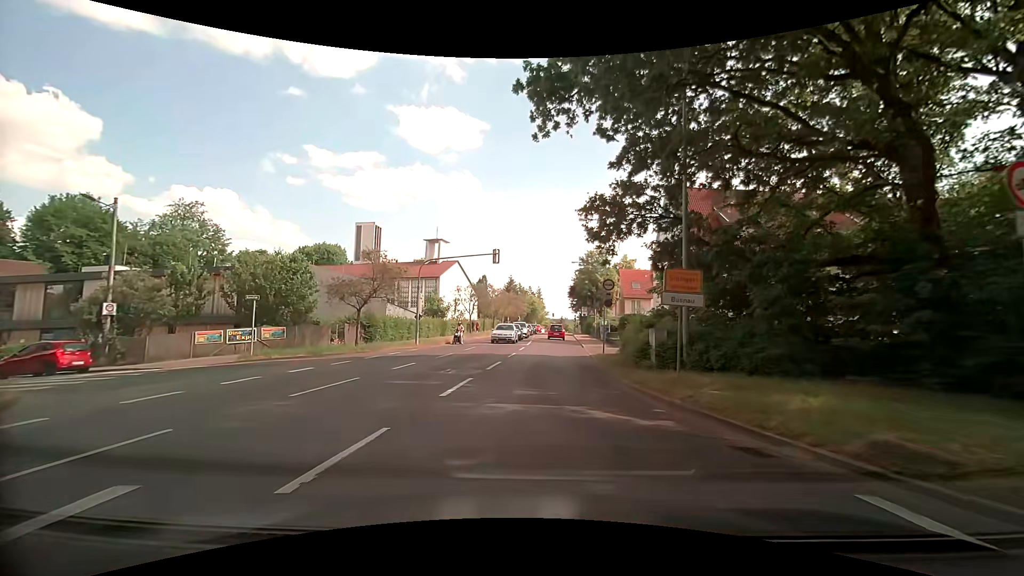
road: tertiary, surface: asphalt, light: Day
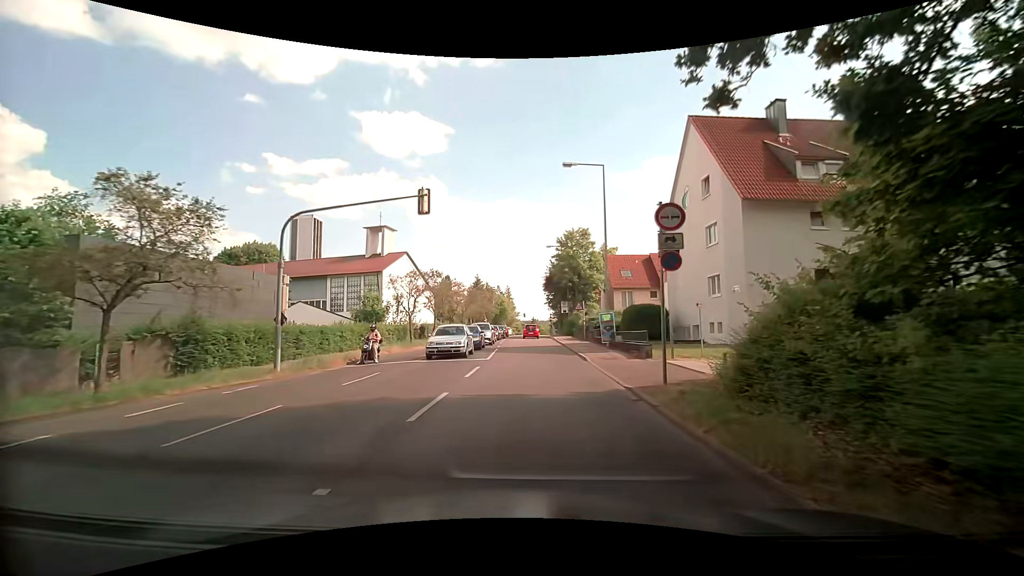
(+0.3, +14.9) m; +2°
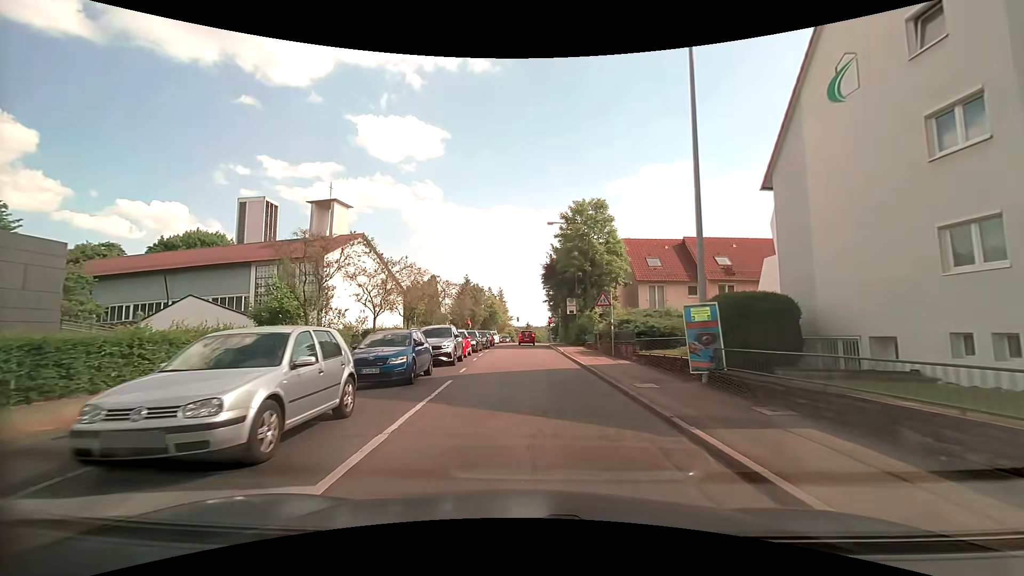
(+0.4, +15.8) m; +1°
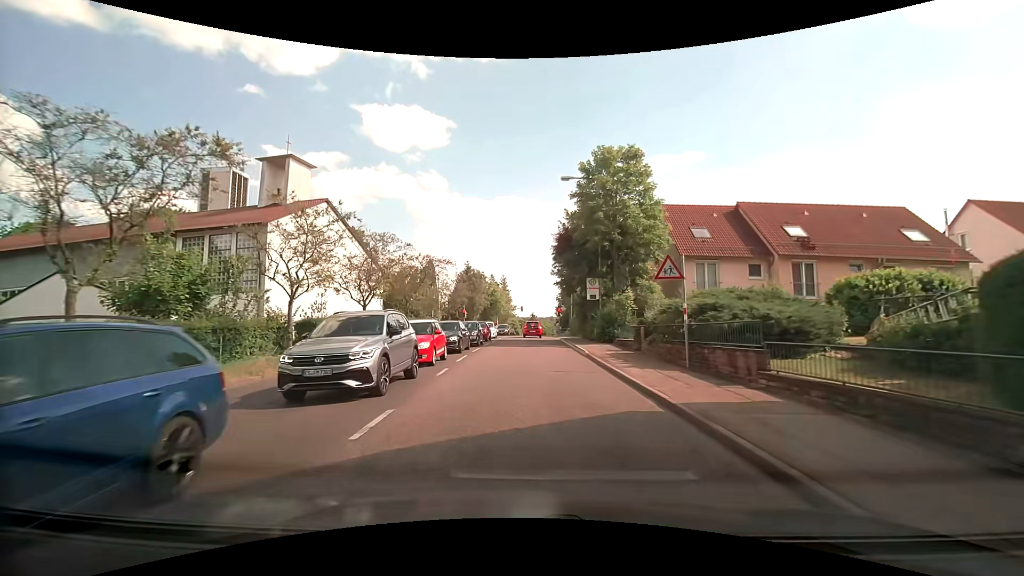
(0.0, +10.5) m; 0°
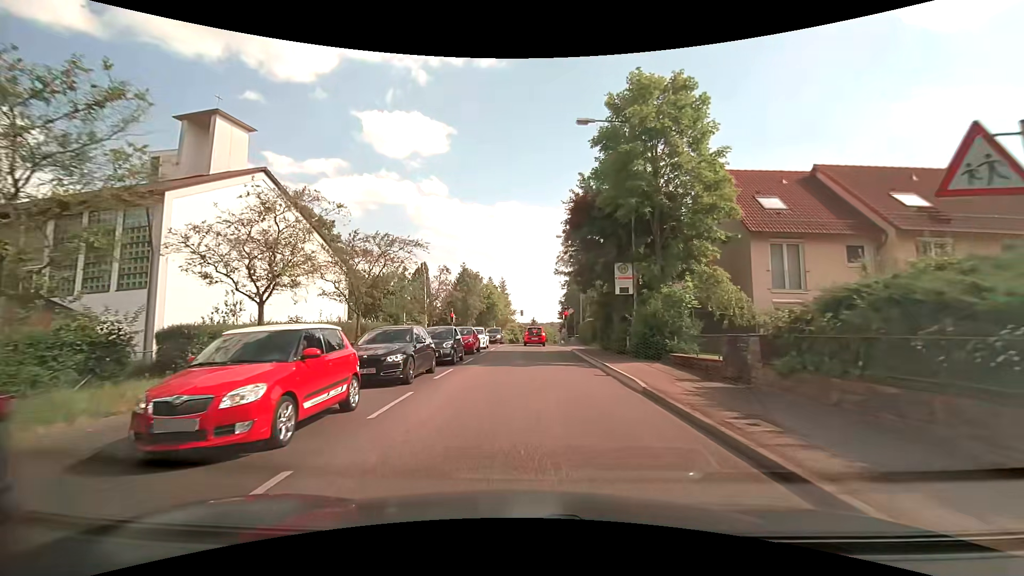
(0.0, +9.7) m; 0°
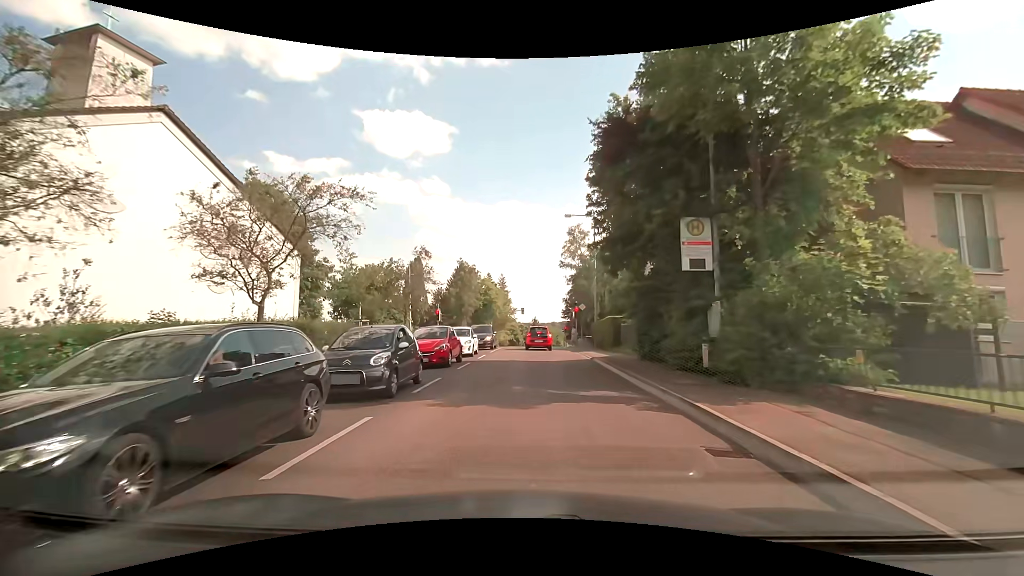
(-0.1, +8.7) m; 0°
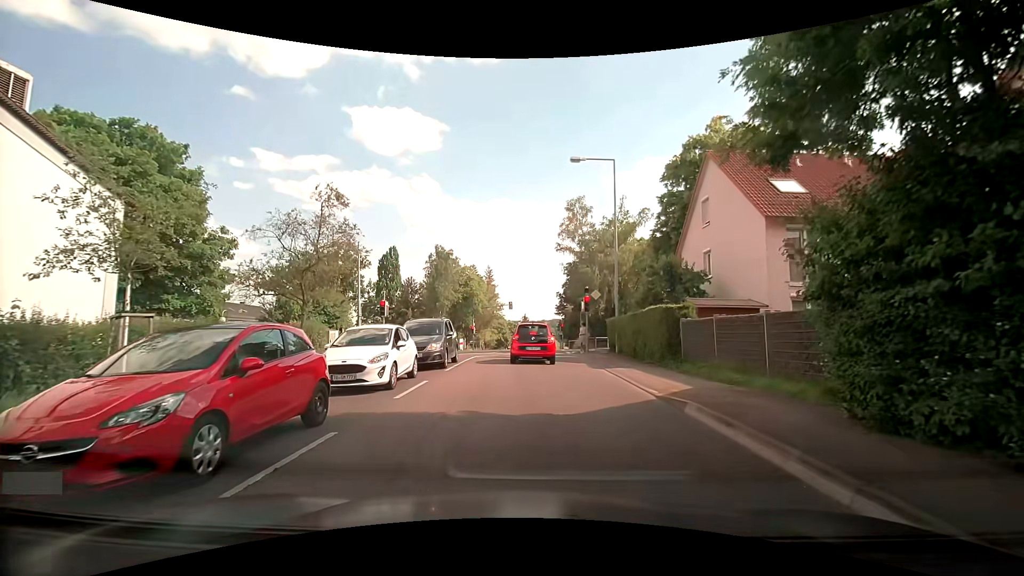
(+0.1, +12.5) m; 0°
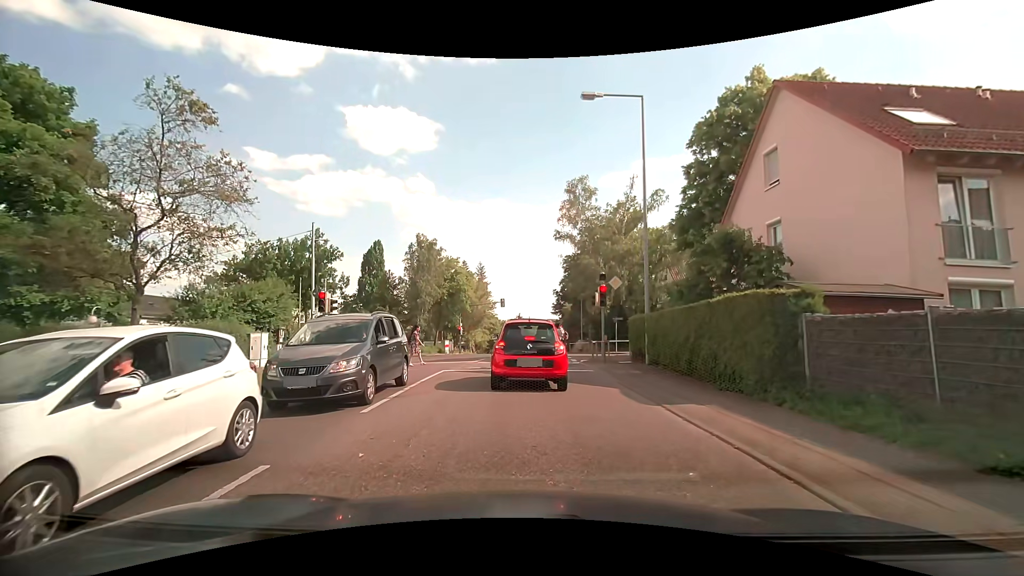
(+0.2, +7.3) m; +3°
(0, +10) (-1, +20) (+1, +30) (+9, +36) (+19, +37) (+29, +37) (+39, +37) (+49, +38) (+59, +38) (+69, +38) m
